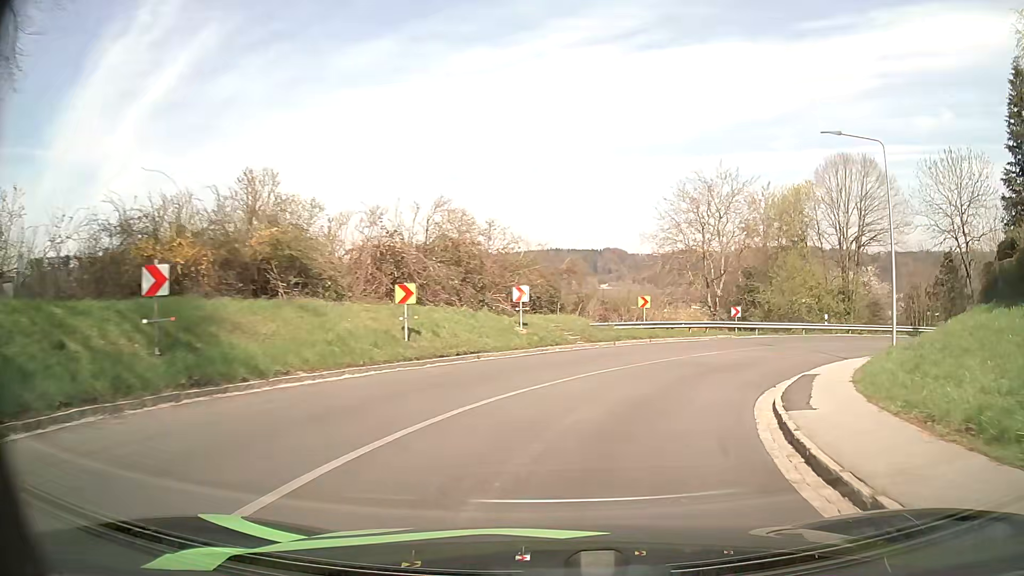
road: tertiary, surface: asphalt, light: Day
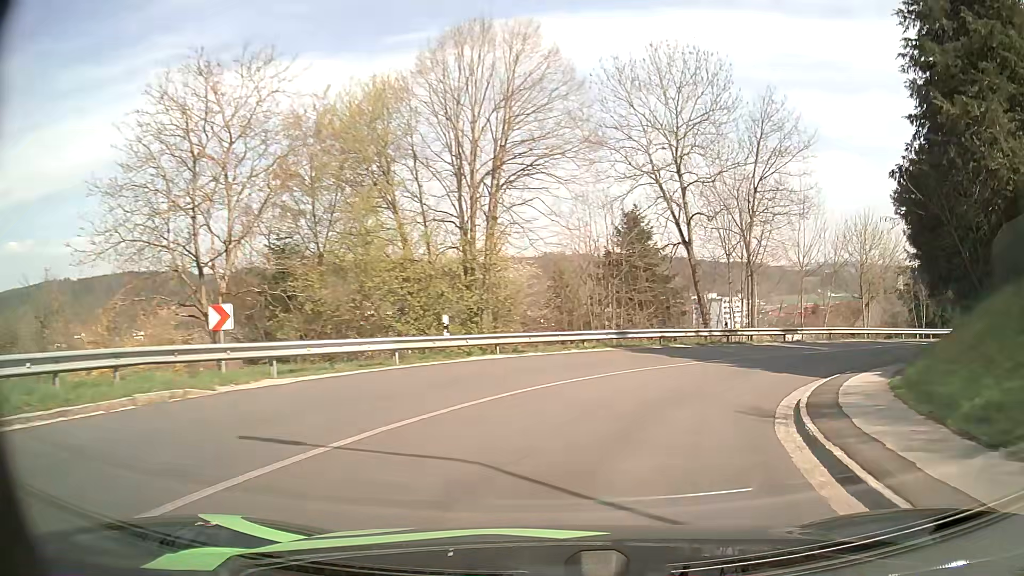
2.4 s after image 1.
(+6.9, +22.2) m; +36°
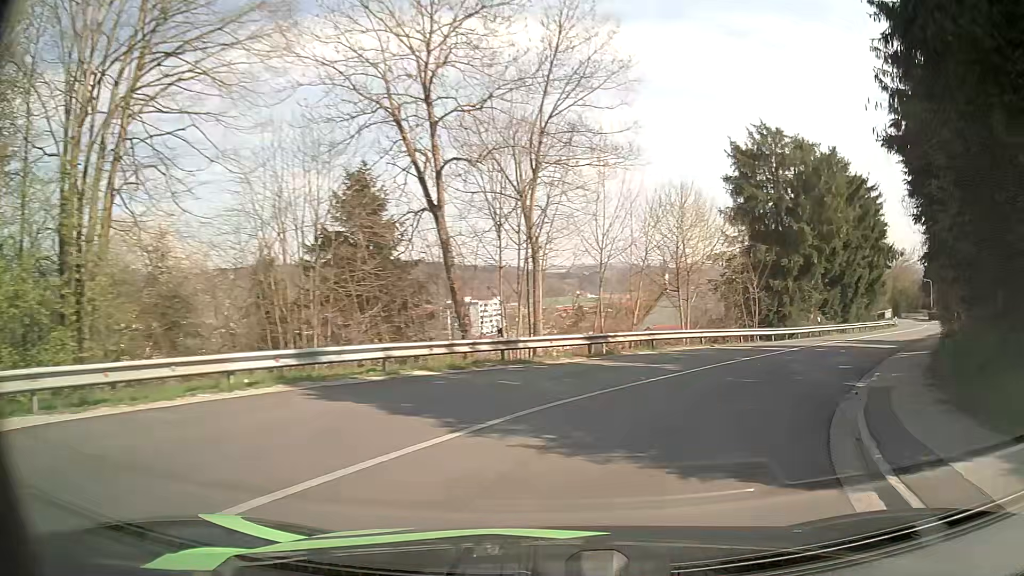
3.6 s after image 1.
(+2.0, +11.2) m; +20°
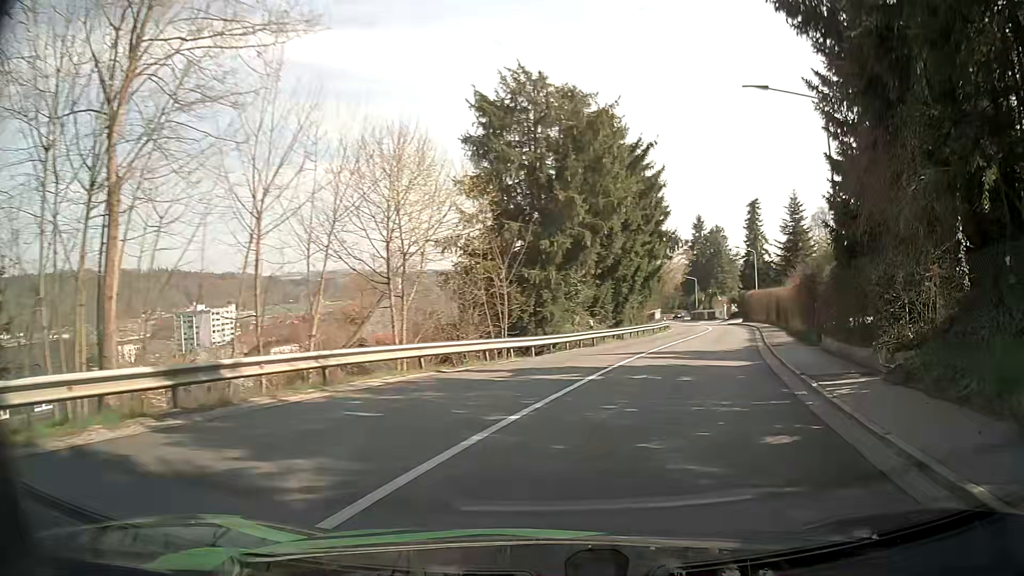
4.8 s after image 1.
(+2.3, +11.1) m; +23°
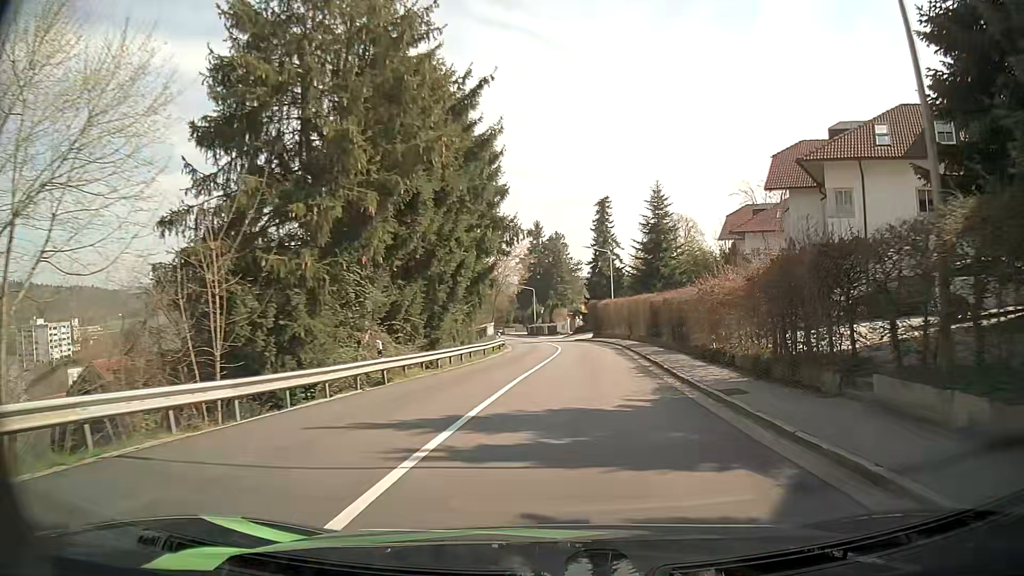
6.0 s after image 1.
(+1.7, +12.3) m; +14°
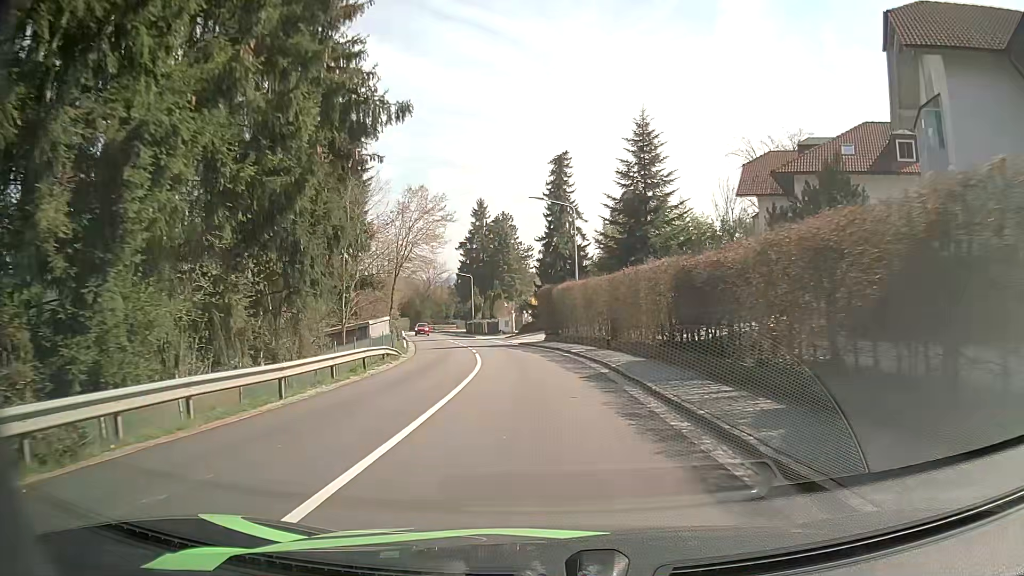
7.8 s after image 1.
(+1.6, +21.1) m; +6°
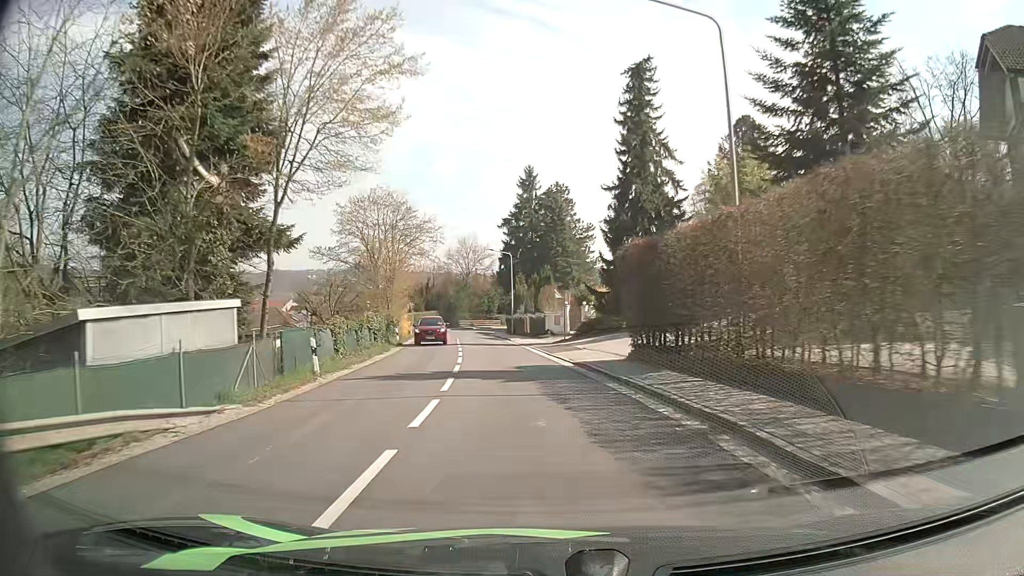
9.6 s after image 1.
(-1.0, +23.0) m; -5°
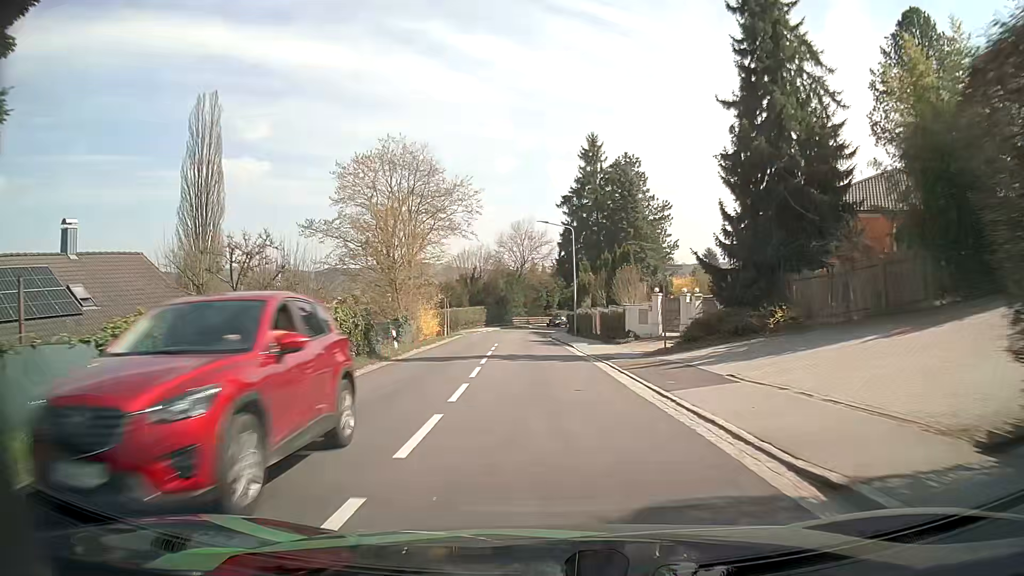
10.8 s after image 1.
(-0.7, +15.5) m; -6°
(0, +10) (-1, +20) (-1, +30) (-1, +40) (-2, +50) (-2, +60) (-1, +70) (+1, +80) (+3, +89) (+7, +99) m
